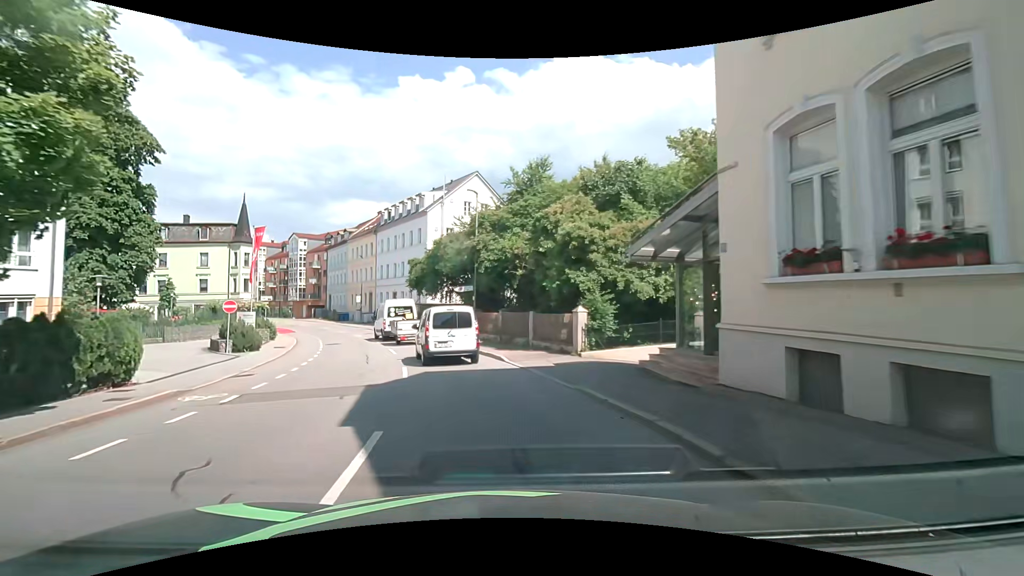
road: tertiary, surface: asphalt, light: Day
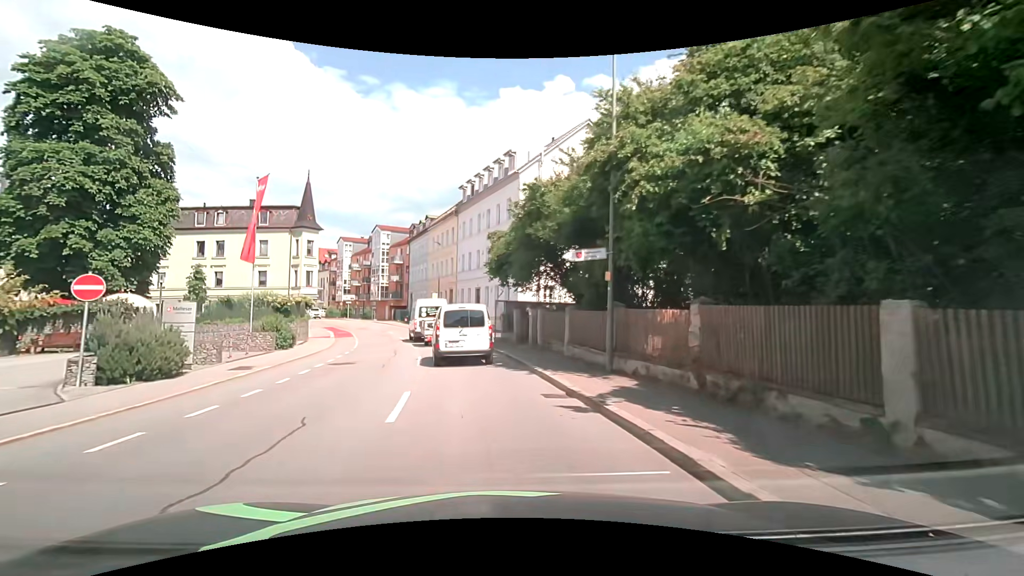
(-0.8, +14.7) m; -9°
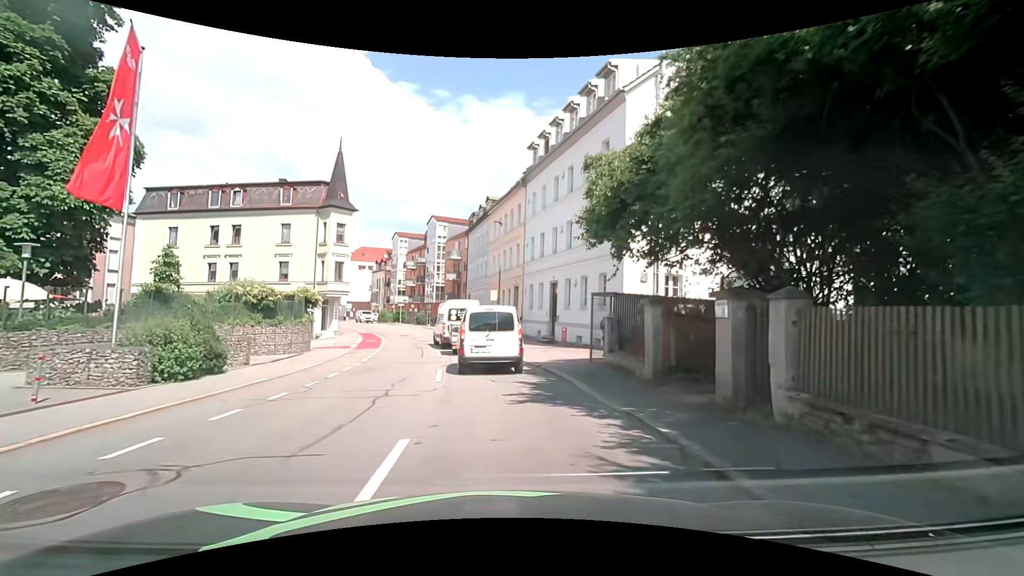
(-0.9, +12.8) m; -8°
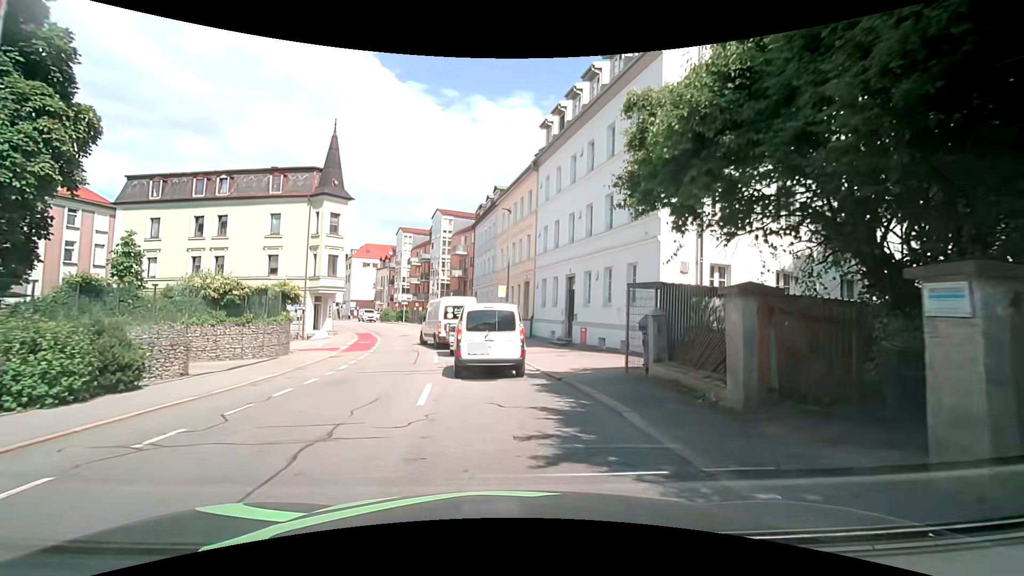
(0.0, +3.6) m; +1°
